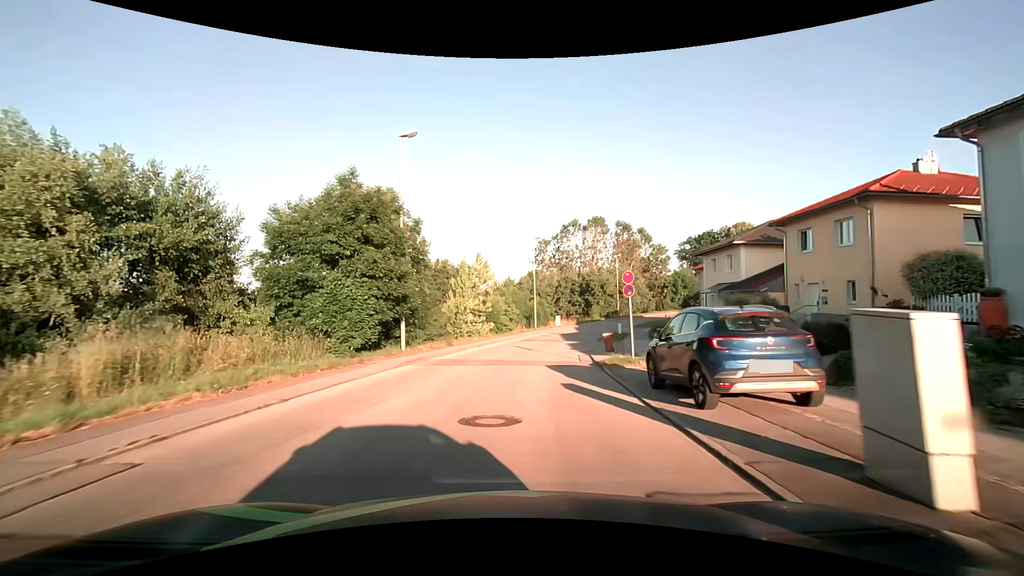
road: residential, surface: asphalt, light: Day
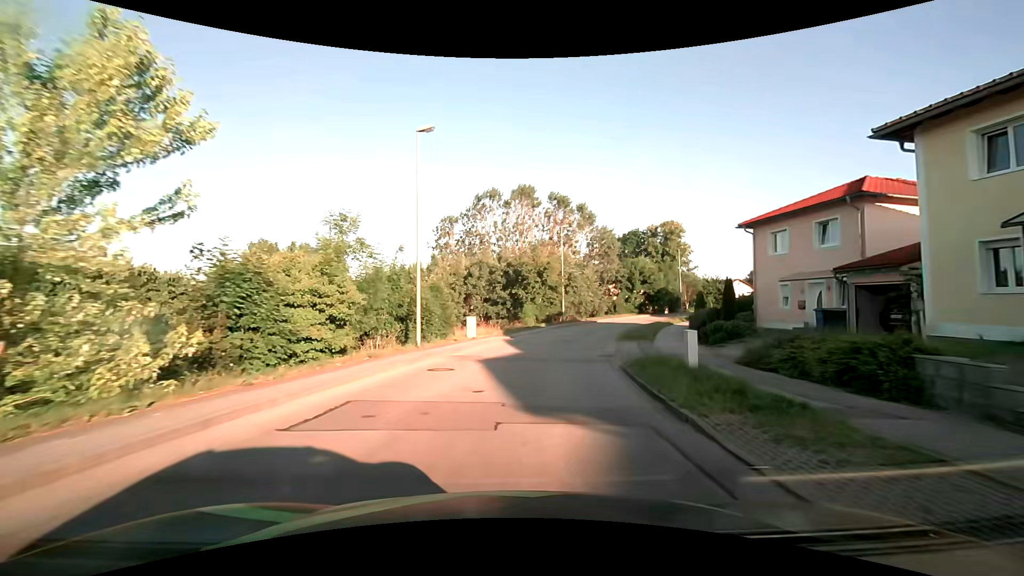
(+2.3, +30.6) m; +10°
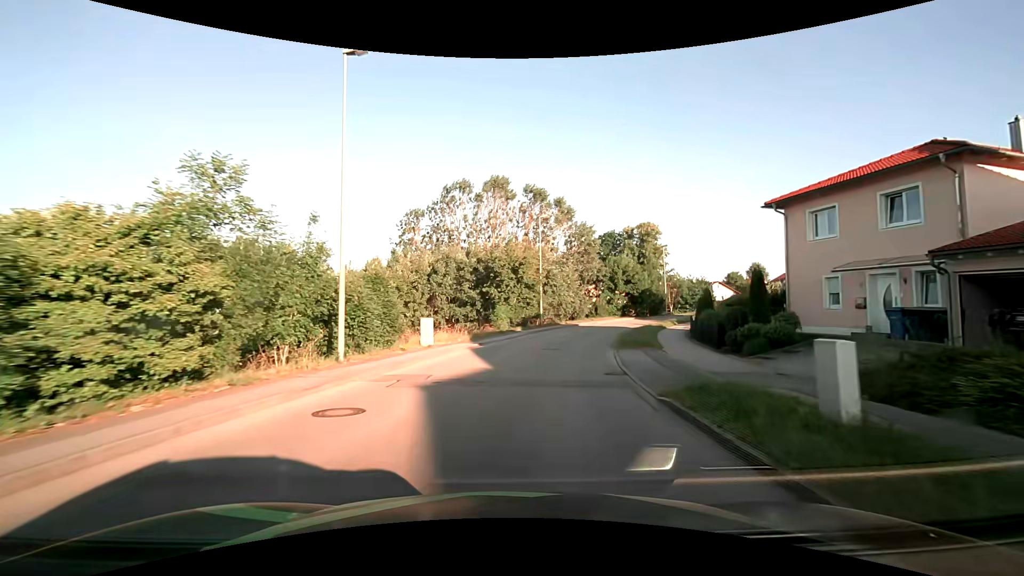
(+0.2, +6.6) m; +3°
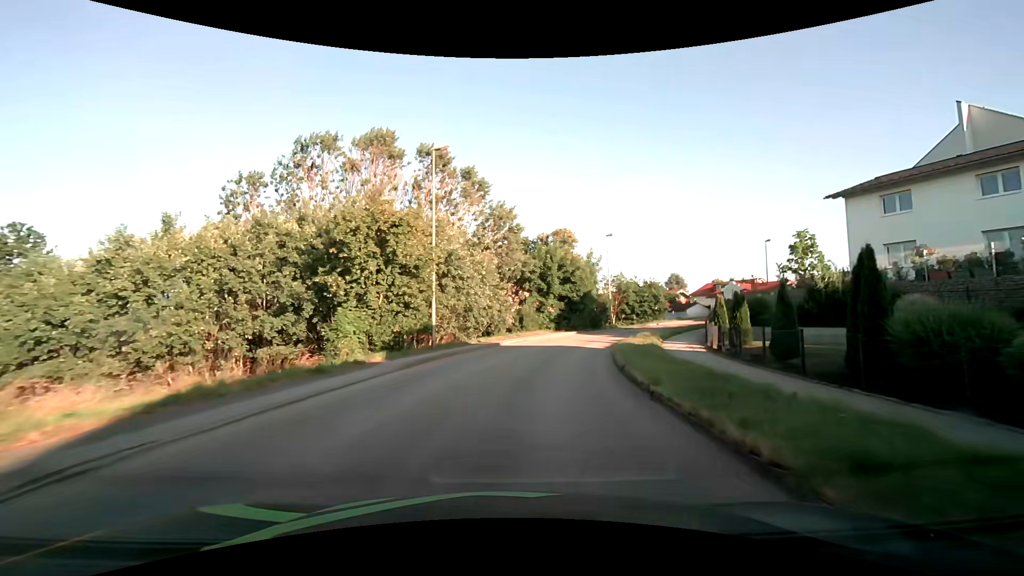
(+1.8, +20.6) m; +11°
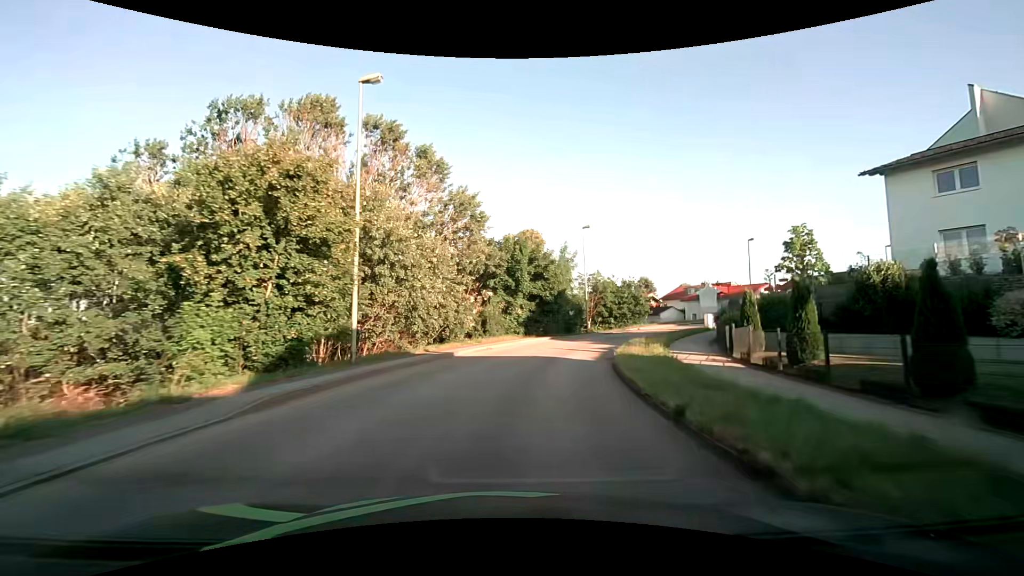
(+0.2, +7.0) m; +4°
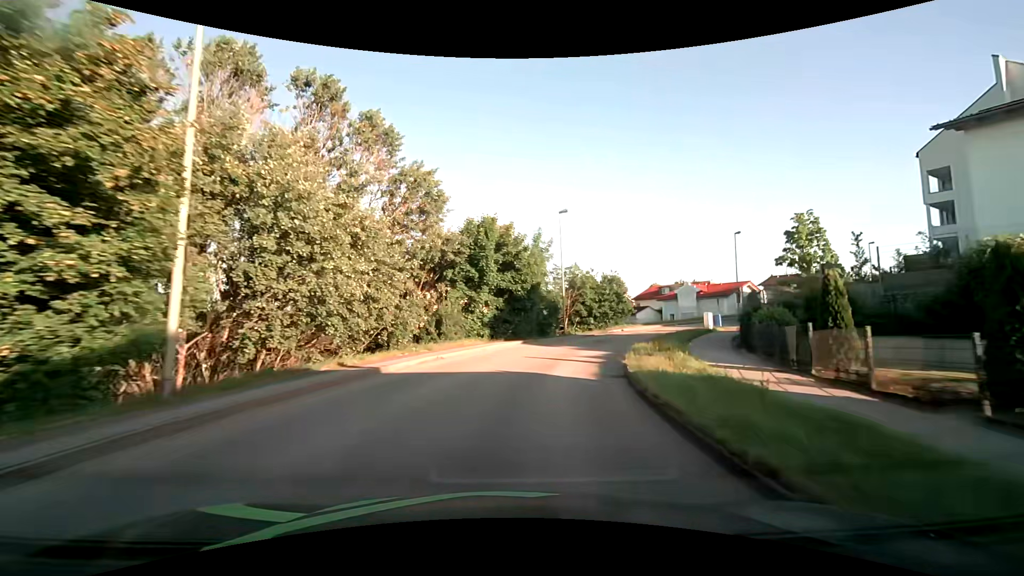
(+0.2, +7.0) m; +4°
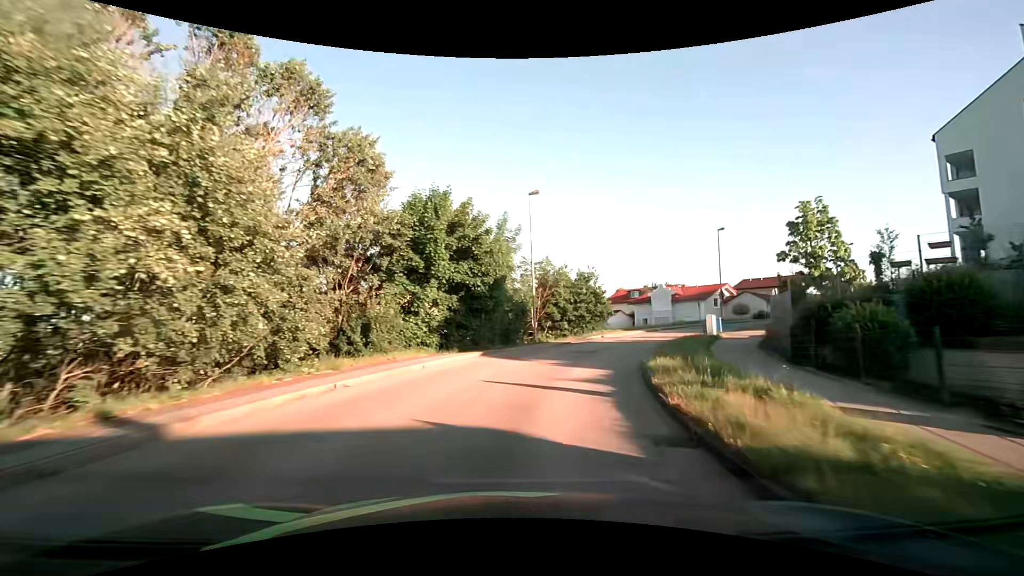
(+0.2, +7.1) m; +4°
(+1, +10) (+3, +20) (+7, +29) (+12, +37) (+19, +44) (+27, +50) (+36, +56) (+44, +61) (+52, +67) (+61, +72) m
